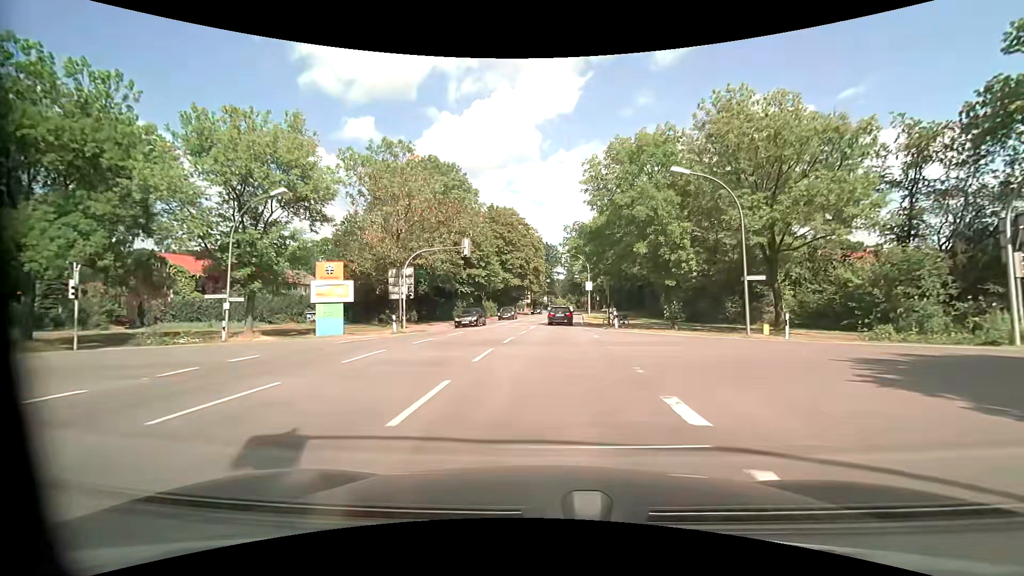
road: secondary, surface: asphalt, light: Day
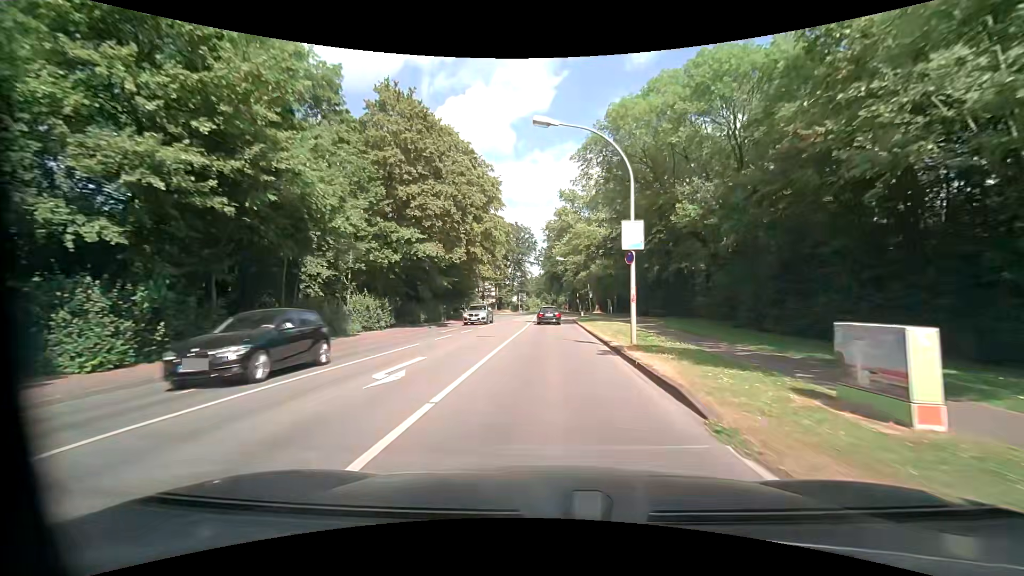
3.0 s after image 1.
(+1.3, +40.3) m; +3°
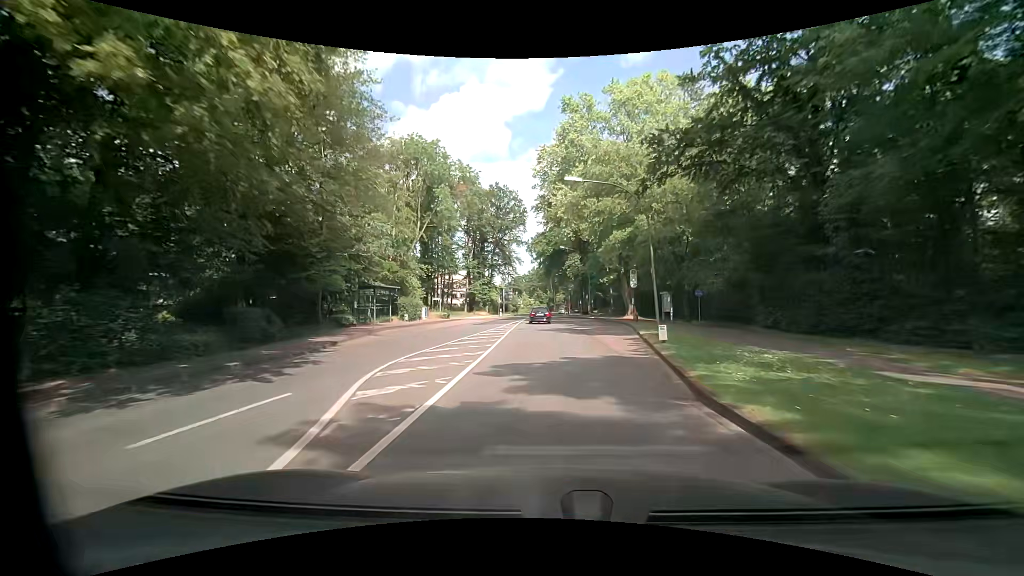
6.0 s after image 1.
(+0.4, +40.4) m; 0°
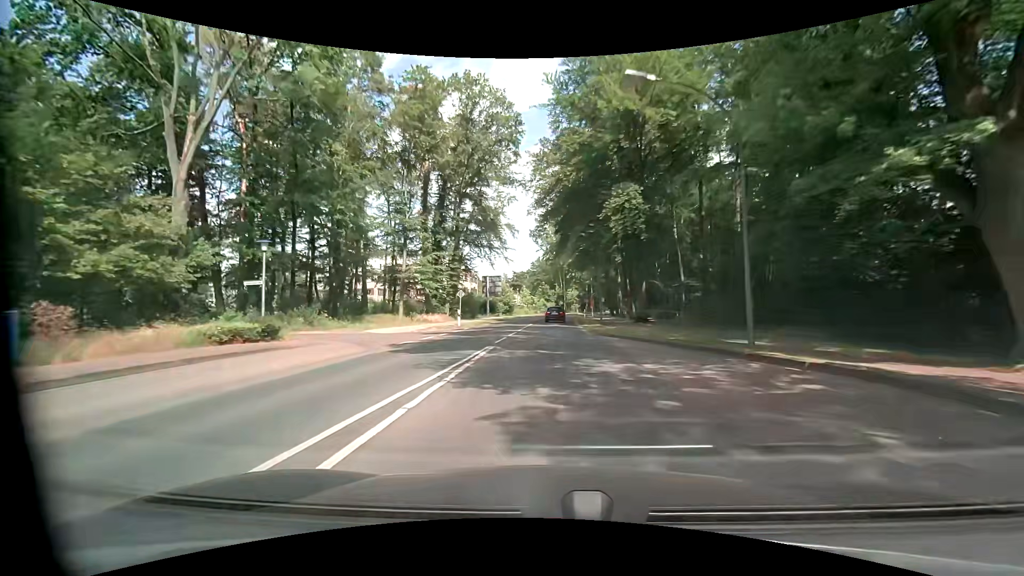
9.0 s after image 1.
(-0.2, +40.3) m; 0°
(0, +10) (0, +20) (0, +30) (+1, +40) (+1, +50) (+1, +60) (+2, +70) (+3, +80) (+4, +90) (+6, +100) m
